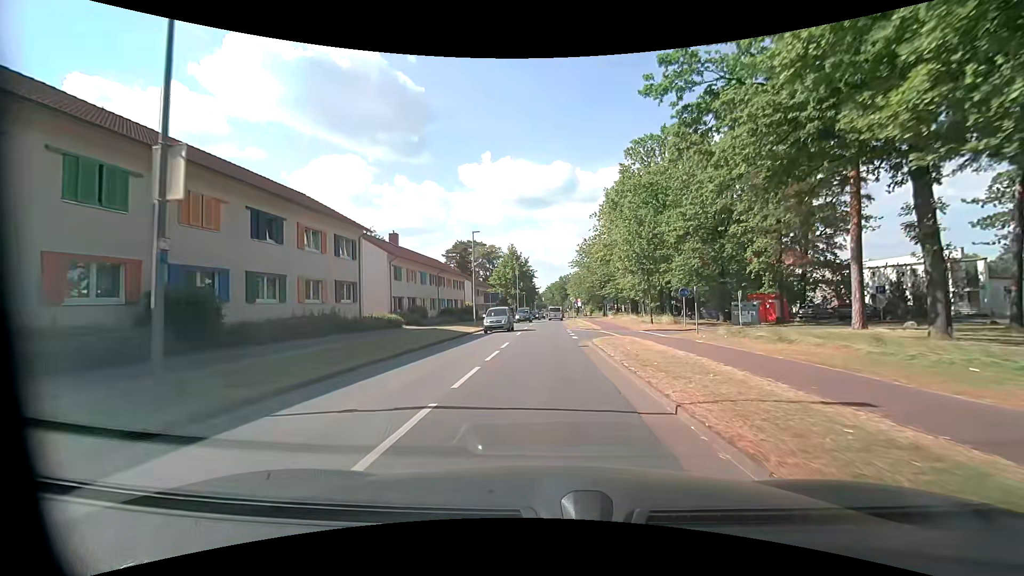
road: tertiary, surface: asphalt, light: Day
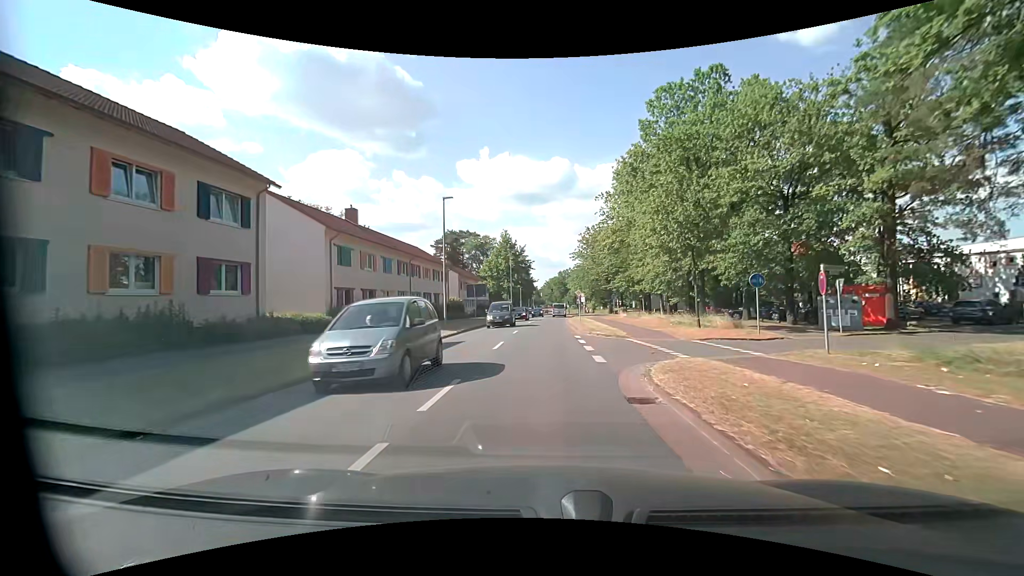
(-0.2, +11.4) m; 0°
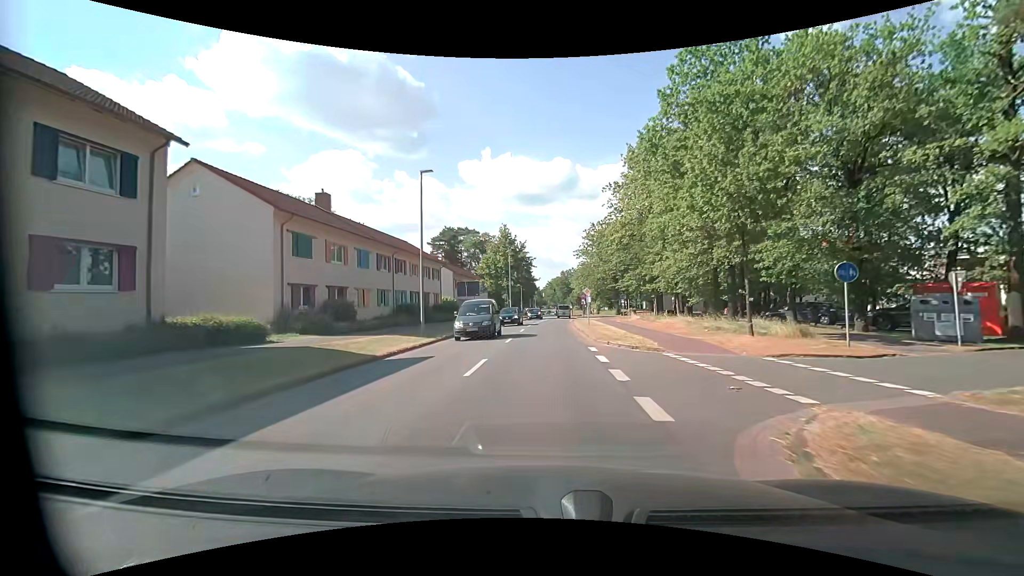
(-0.1, +6.0) m; -1°
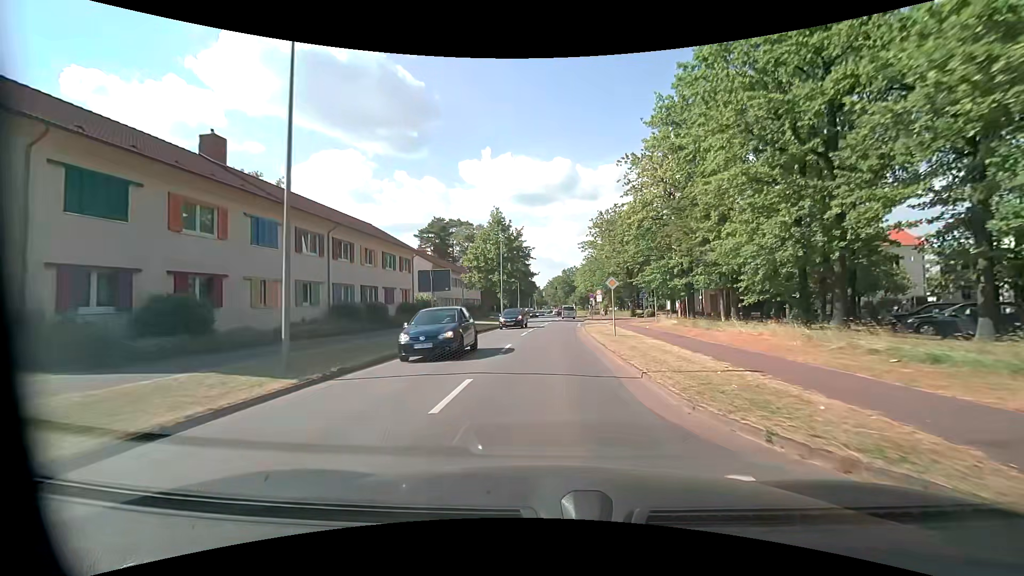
(0.0, +12.5) m; 0°
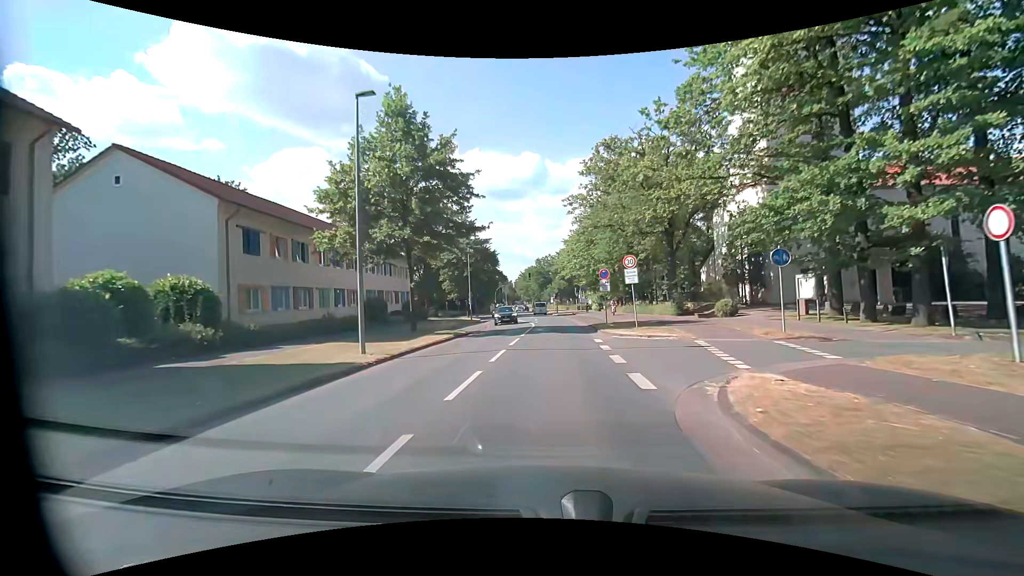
(+0.4, +31.9) m; +3°
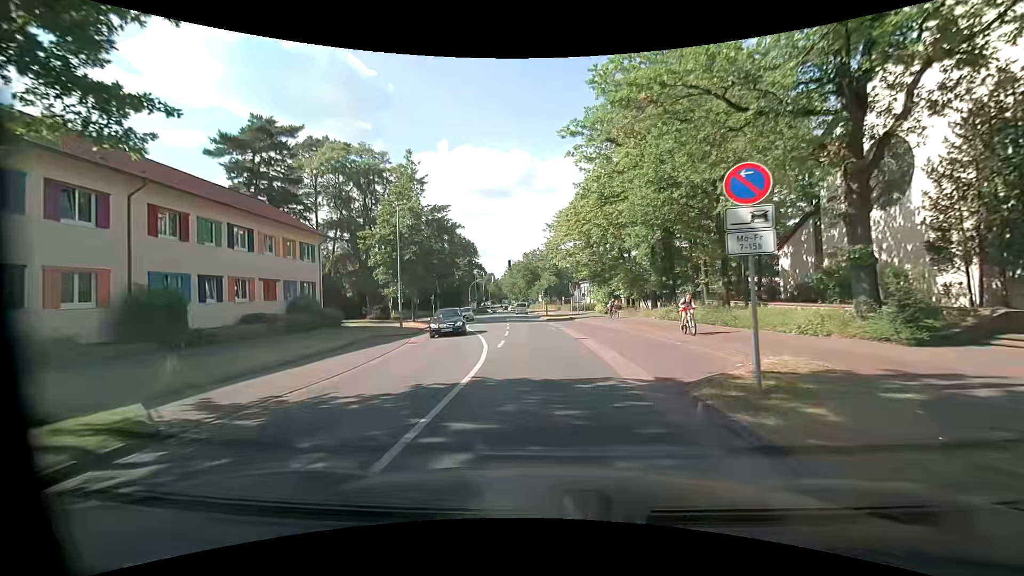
(+0.4, +21.3) m; +1°
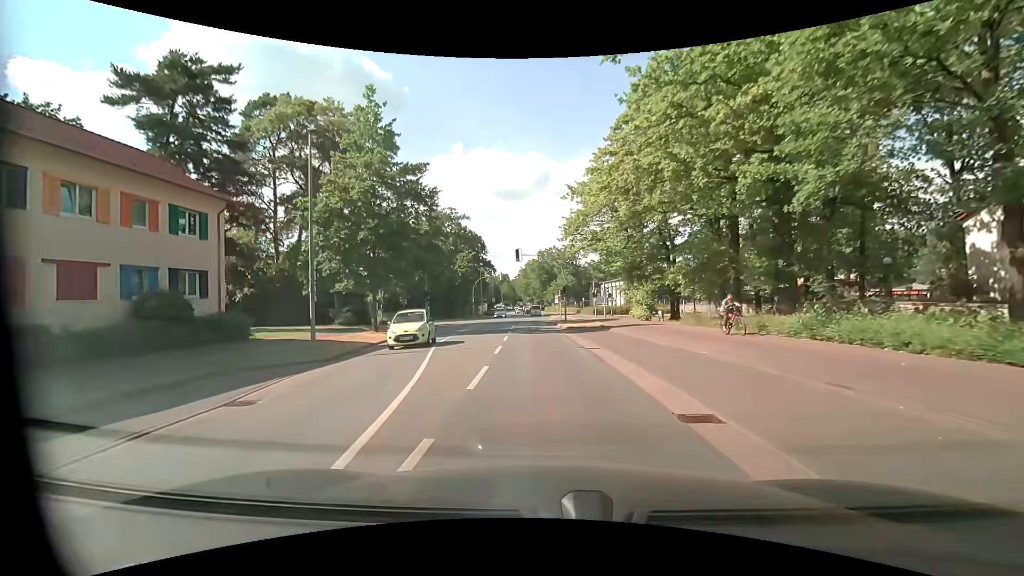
(-0.1, +13.5) m; -1°
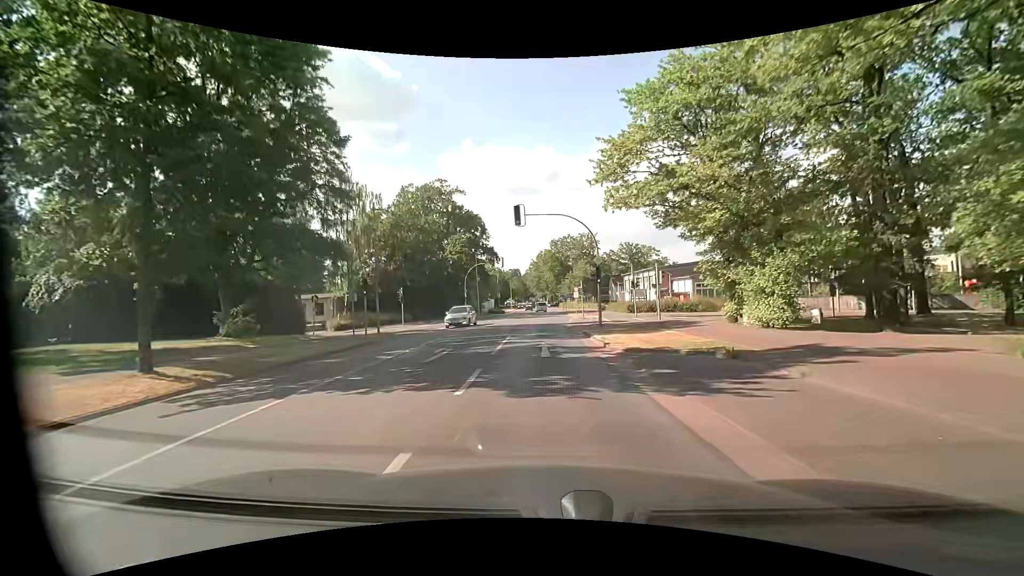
(-0.5, +18.8) m; -2°
(0, +10) (0, +20) (0, +30) (0, +40) (0, +50) (+1, +60) (+1, +70) (+1, +80) (0, +90) (-1, +100) m
